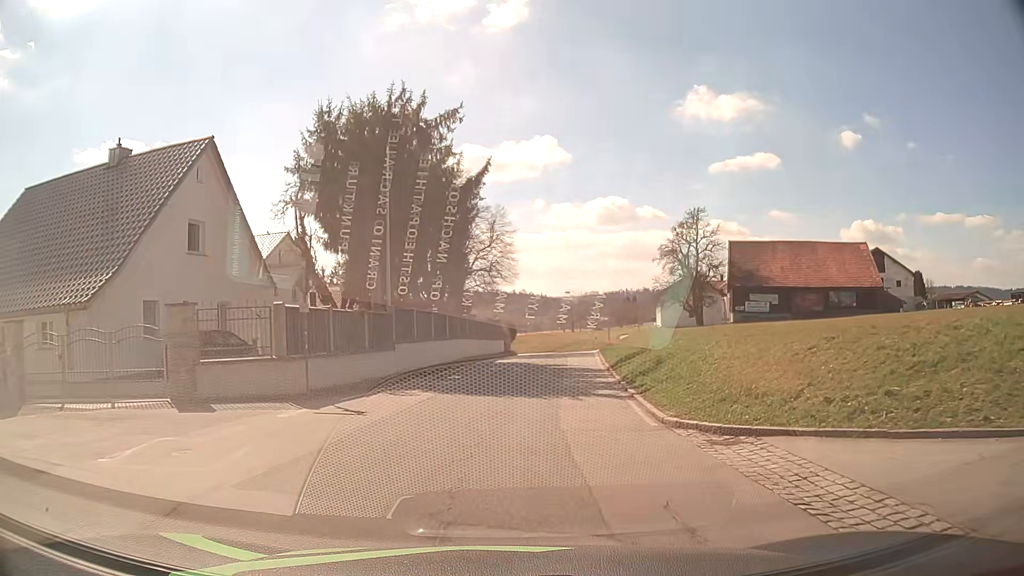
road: tertiary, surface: asphalt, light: Day
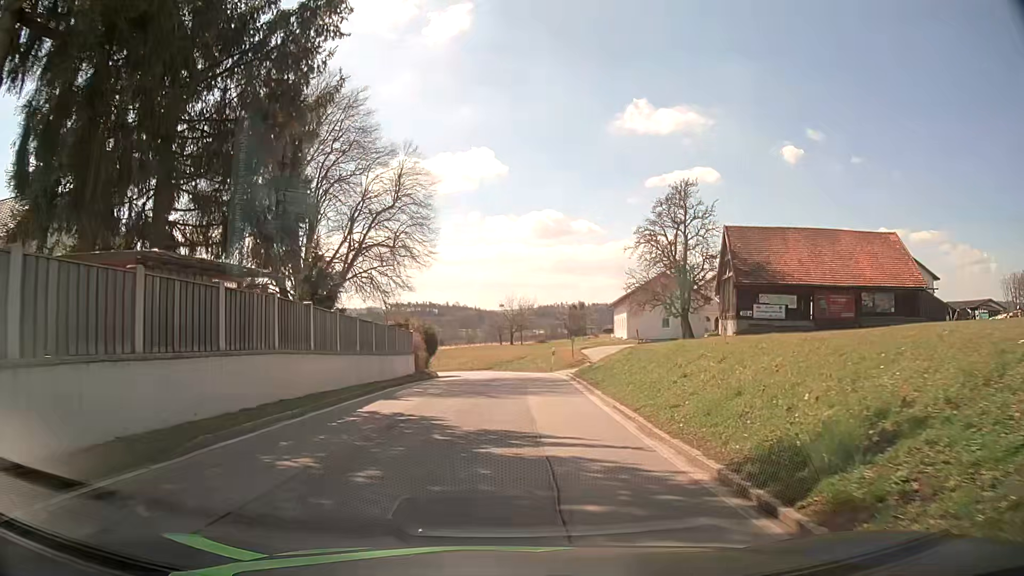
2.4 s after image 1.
(+0.9, +19.1) m; +5°
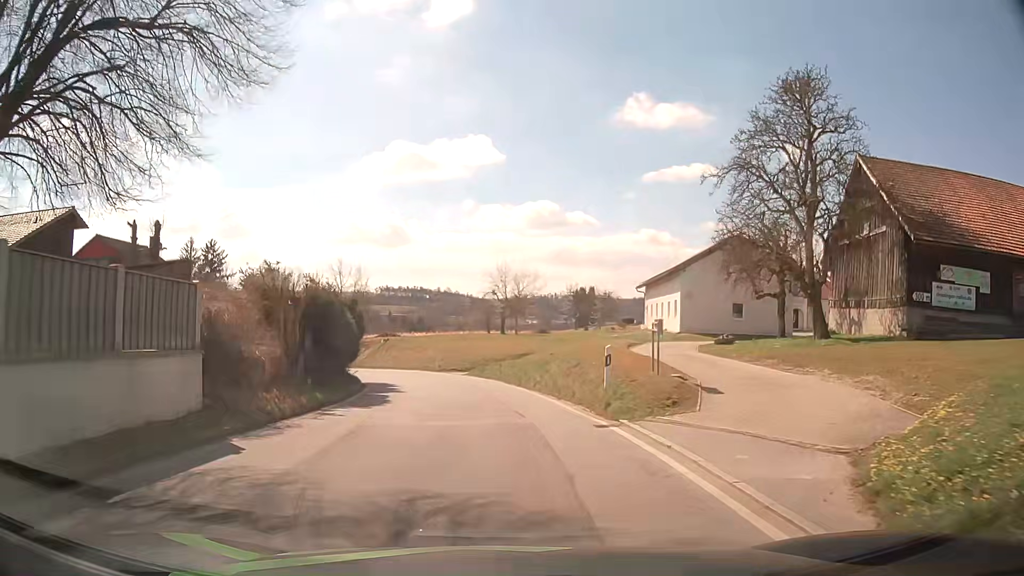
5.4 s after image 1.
(+0.4, +24.2) m; +1°
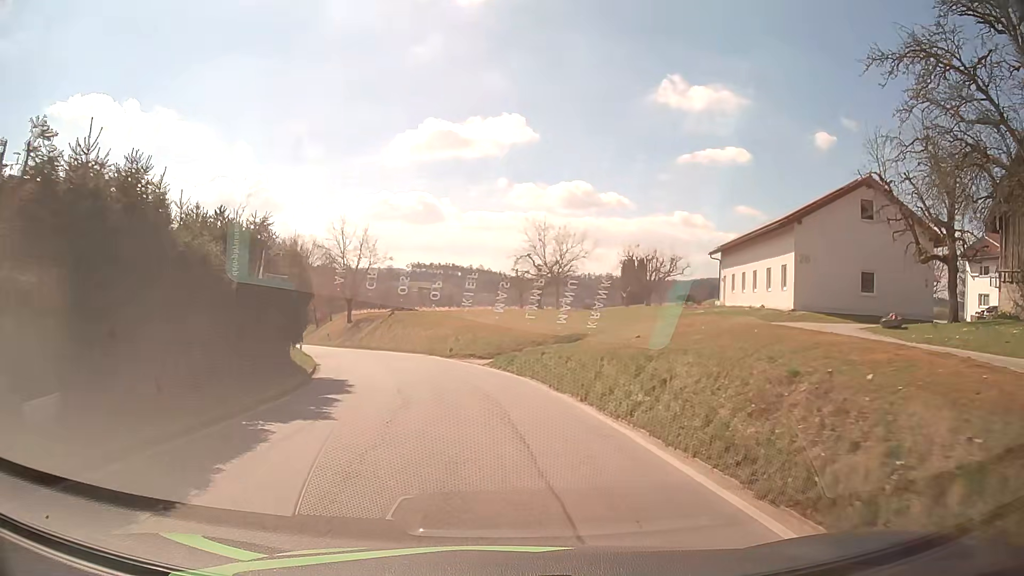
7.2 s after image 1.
(-0.2, +13.8) m; -2°
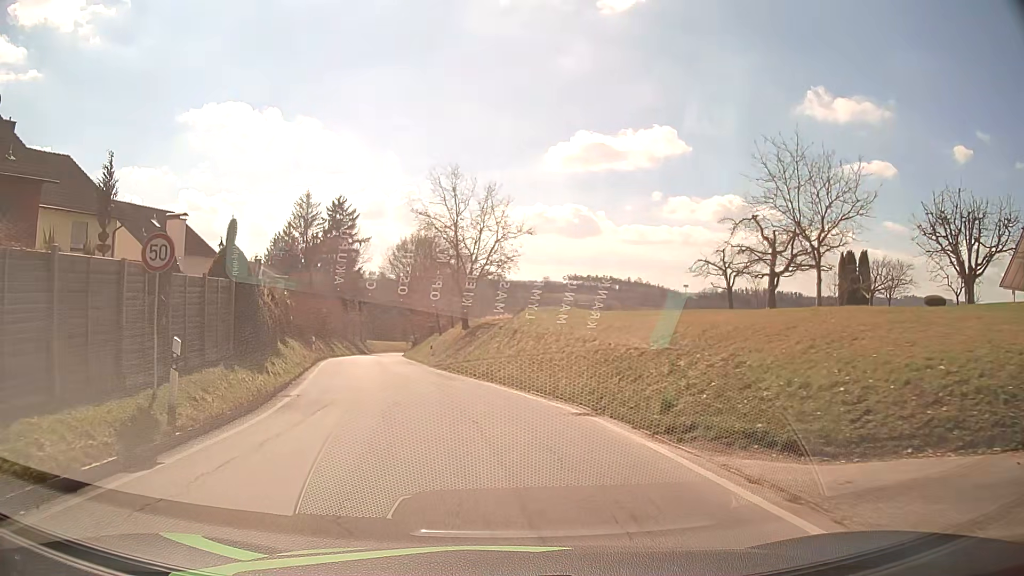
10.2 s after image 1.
(-2.3, +22.6) m; -14°
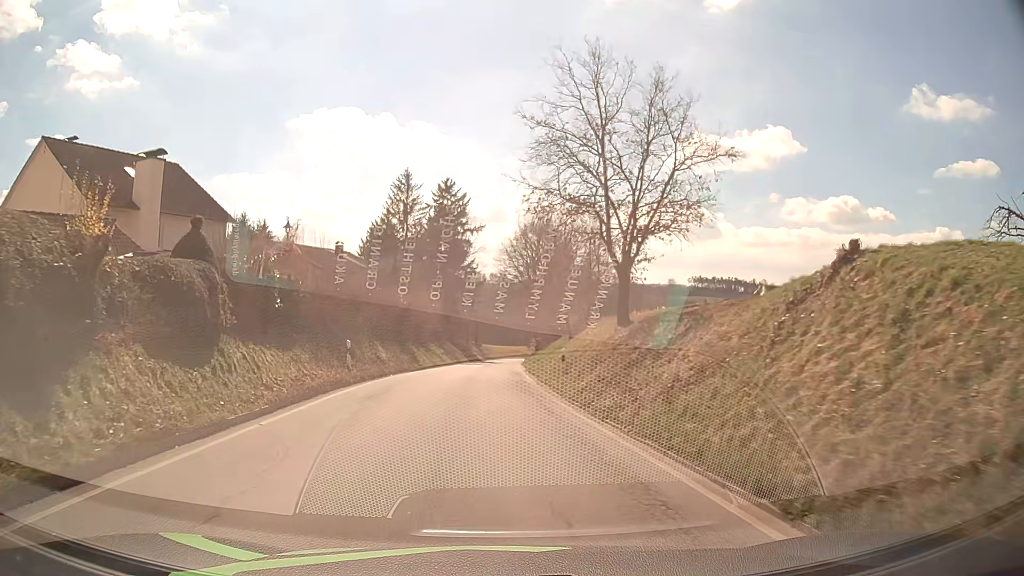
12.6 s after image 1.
(-1.9, +18.9) m; -10°
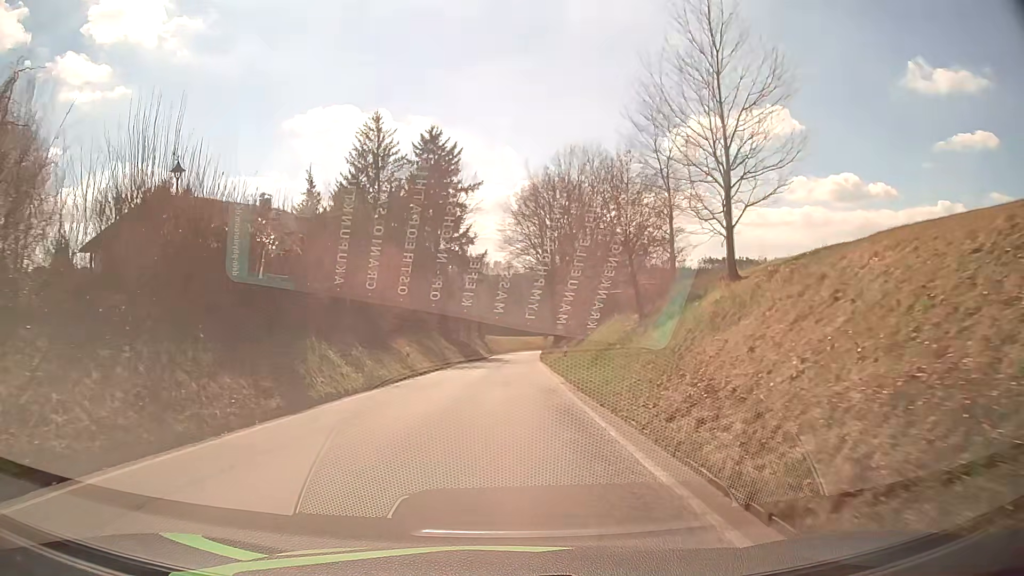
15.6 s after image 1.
(-0.6, +26.6) m; 0°
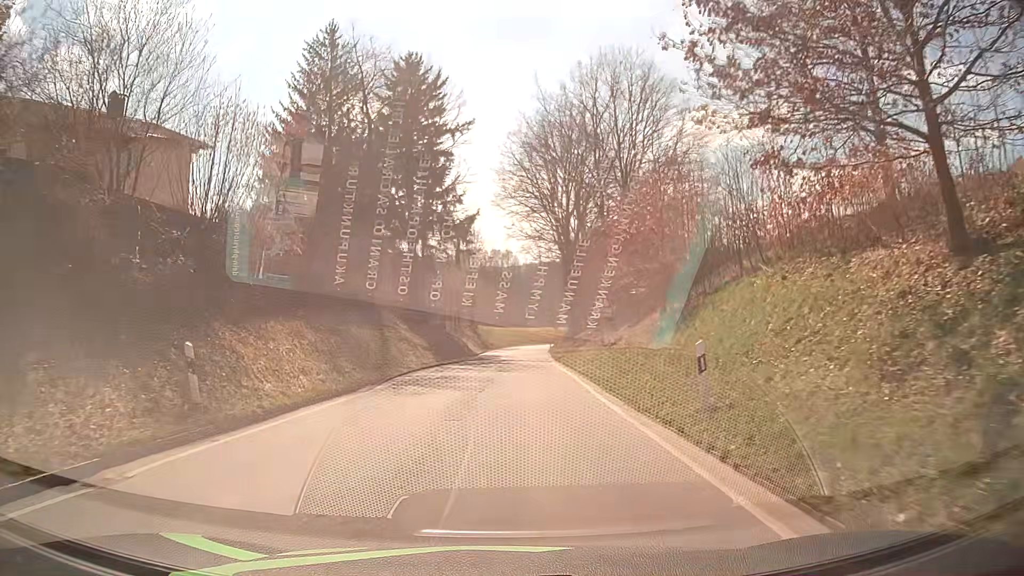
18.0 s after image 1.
(-0.2, +22.8) m; +1°
(0, +10) (0, +20) (0, +30) (0, +40) (0, +50) (+1, +60) (+1, +70) (+1, +80) (+2, +90) (+4, +100) m
